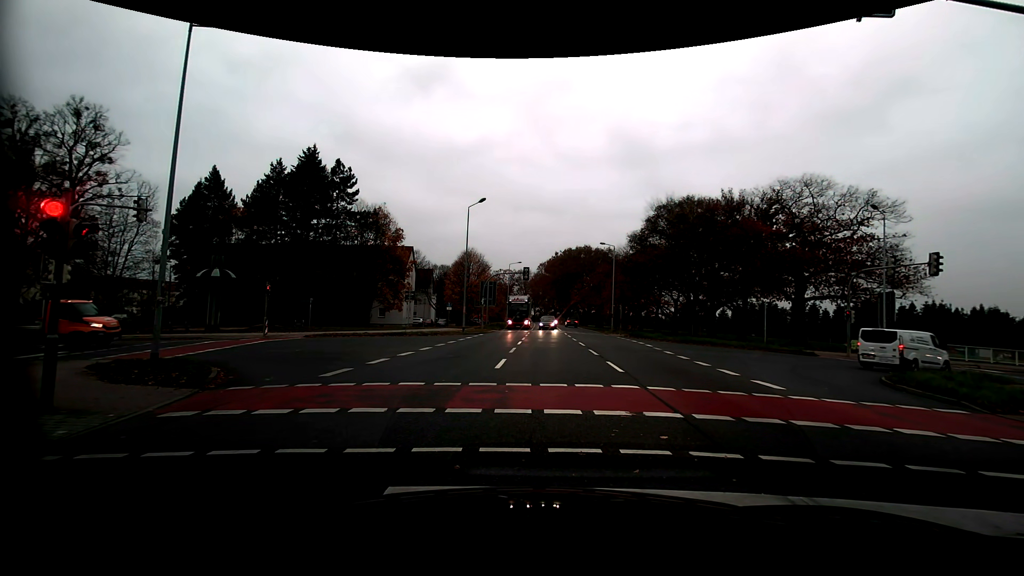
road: primary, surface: asphalt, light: Day
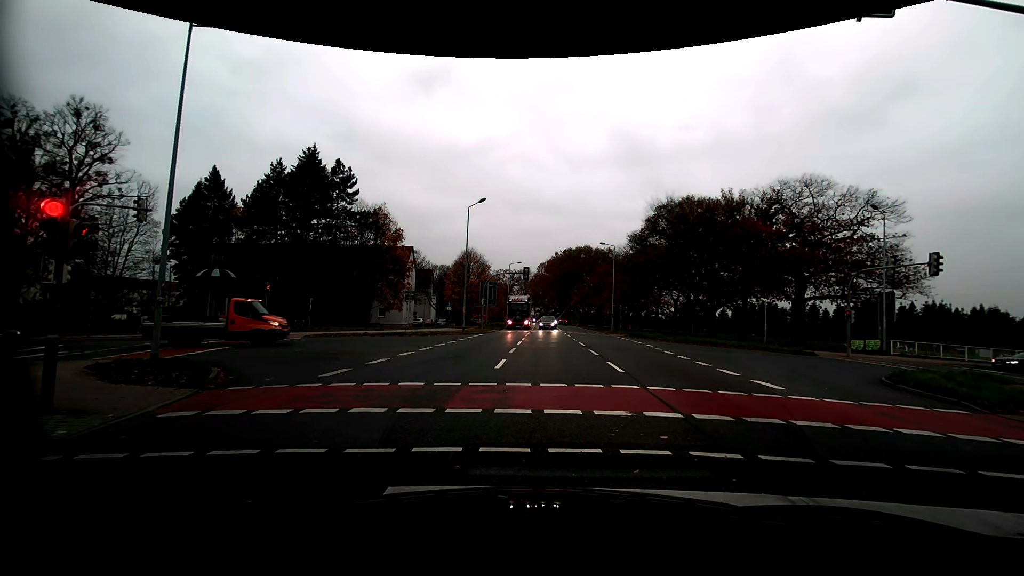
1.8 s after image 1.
(0.0, 0.0) m; 0°
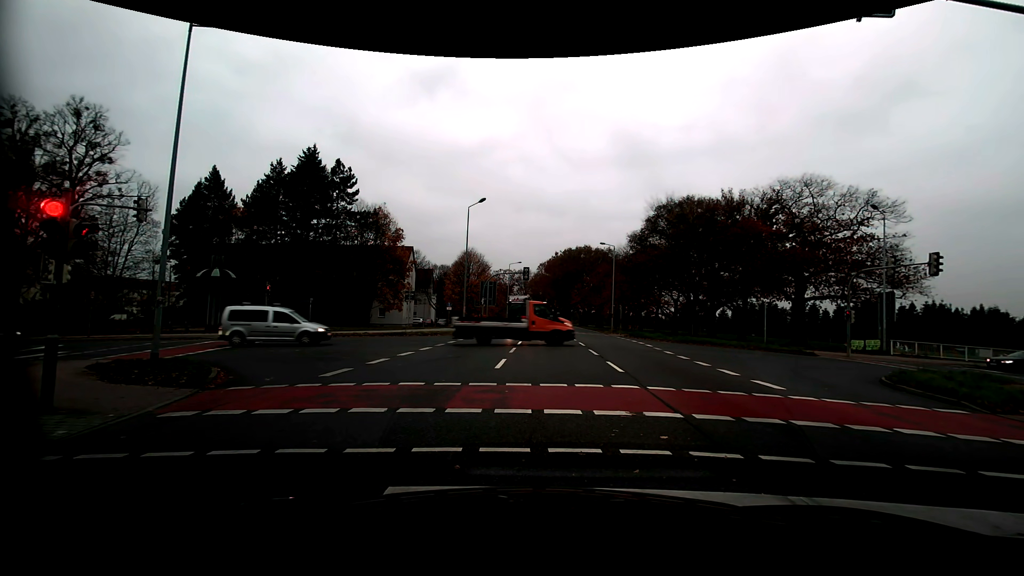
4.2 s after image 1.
(0.0, 0.0) m; 0°
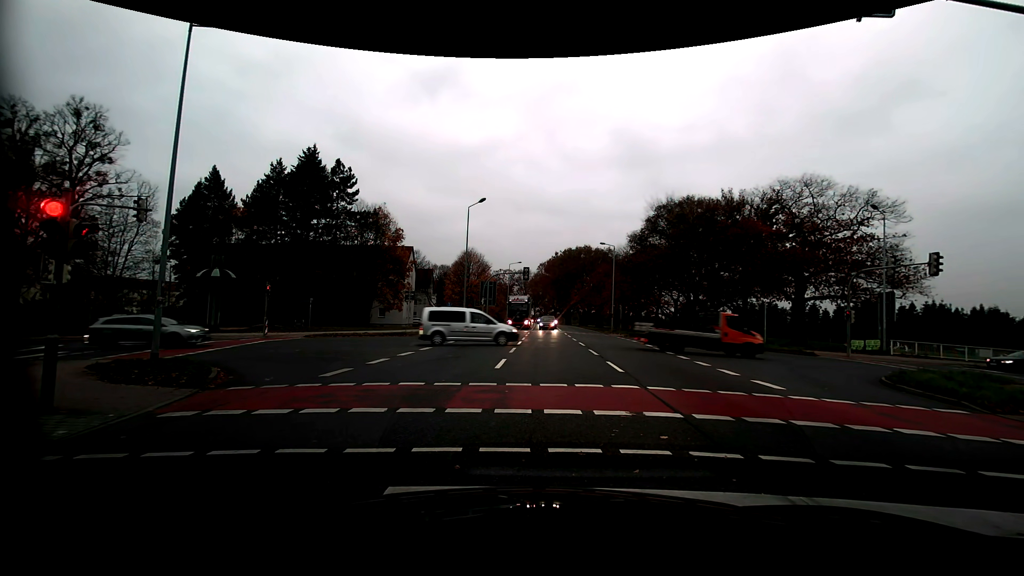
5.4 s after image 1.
(0.0, 0.0) m; 0°
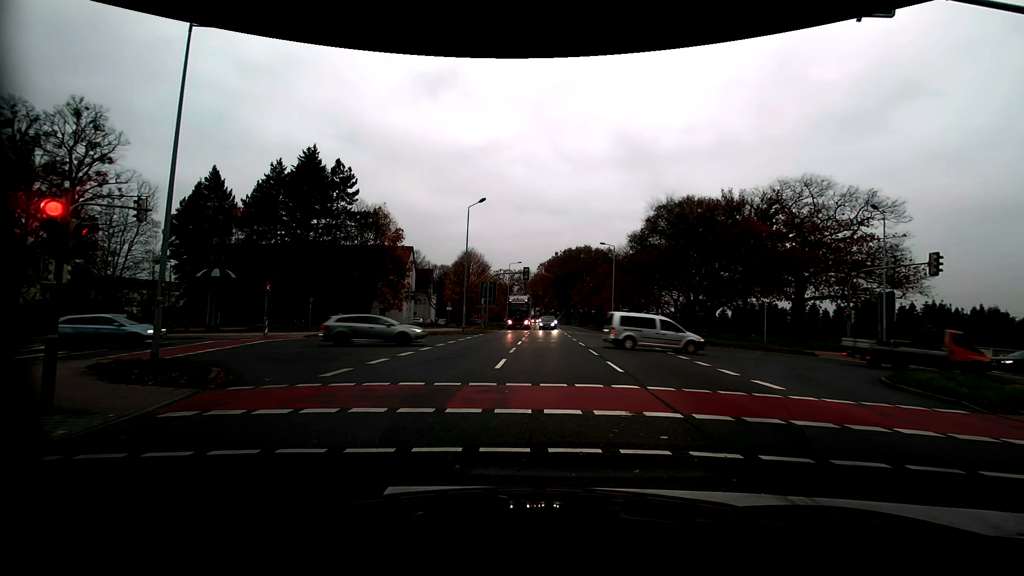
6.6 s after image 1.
(0.0, 0.0) m; 0°
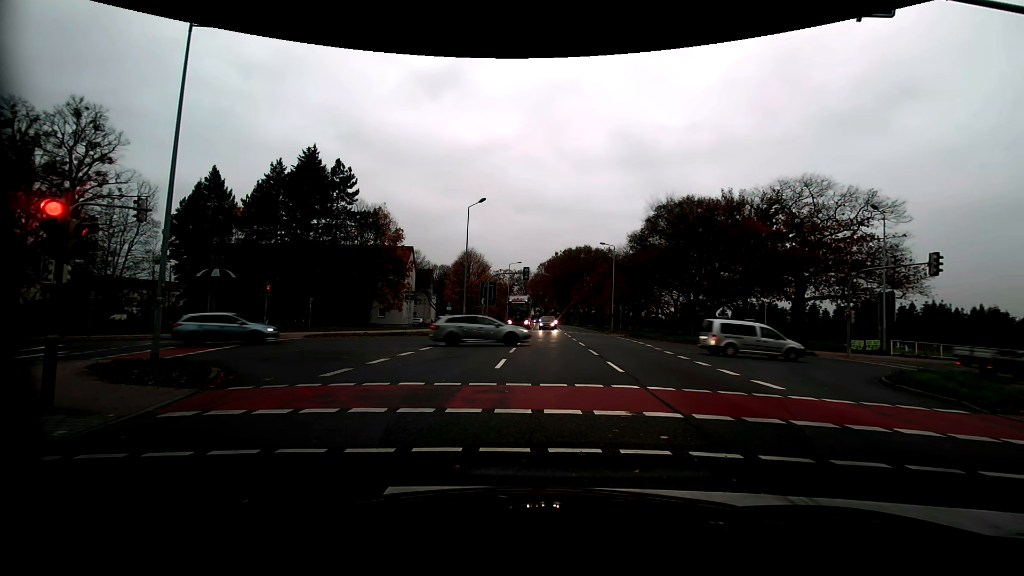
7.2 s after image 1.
(0.0, 0.0) m; 0°
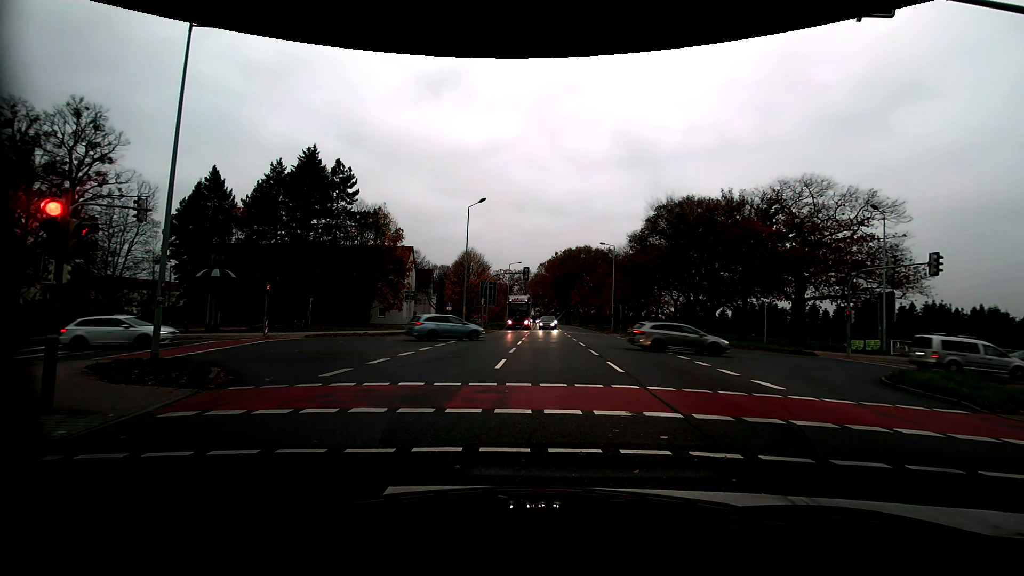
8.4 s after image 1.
(0.0, 0.0) m; 0°
(0, +10) (+1, +20) (-2, +29) (-12, +31) (-22, +29) (-31, +26) (-41, +23) (-50, +19) (-59, +15) (-69, +12) m
